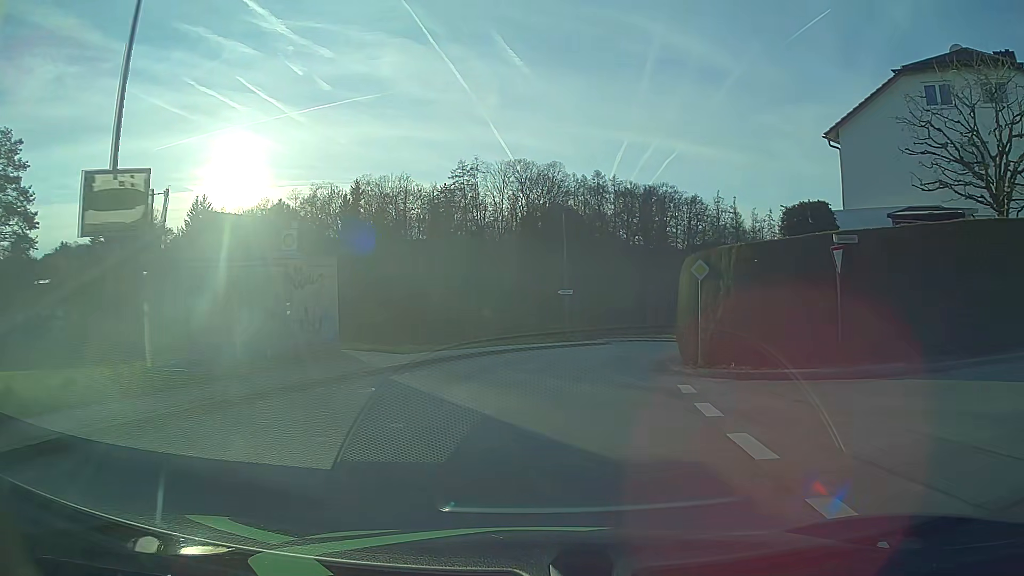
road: unclassified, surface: asphalt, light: Day
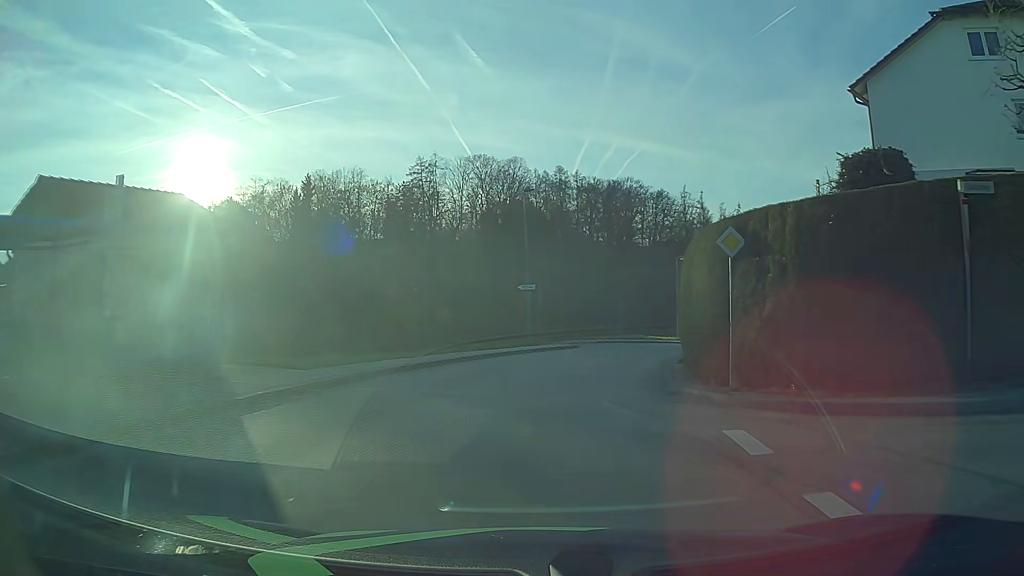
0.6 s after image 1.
(+0.1, +6.0) m; +3°
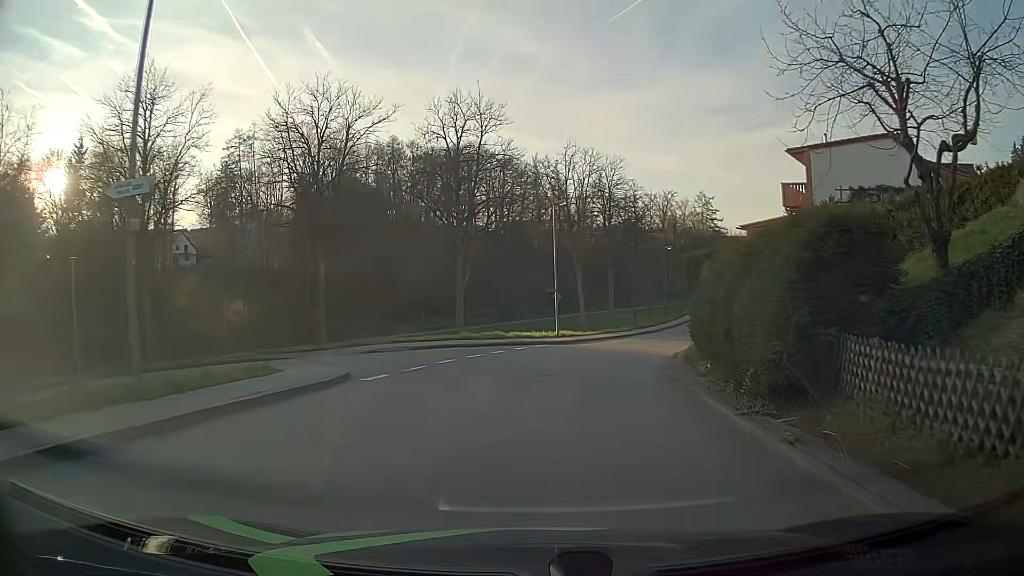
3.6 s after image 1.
(+2.7, +25.0) m; +13°
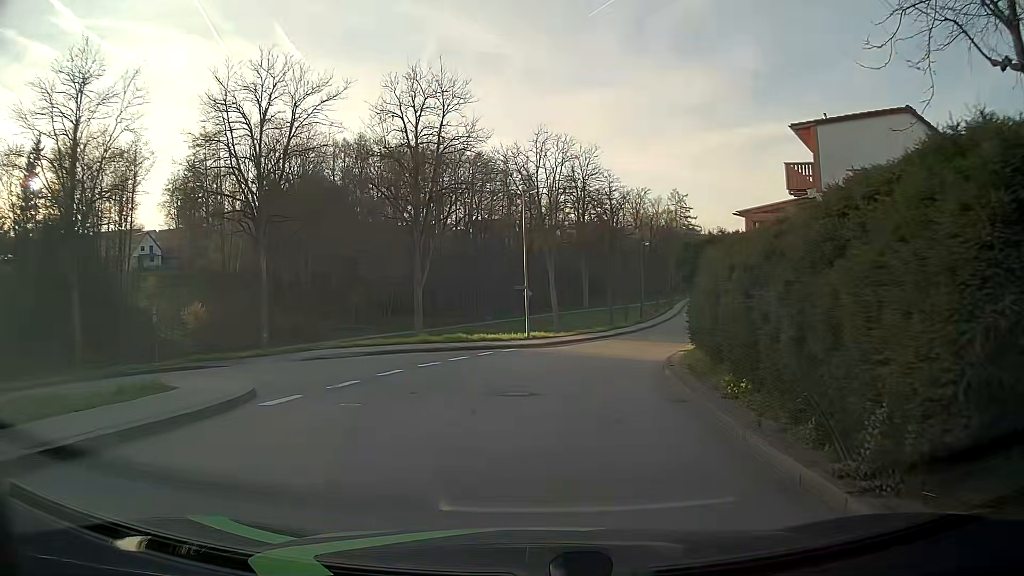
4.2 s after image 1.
(+0.1, +3.9) m; +3°
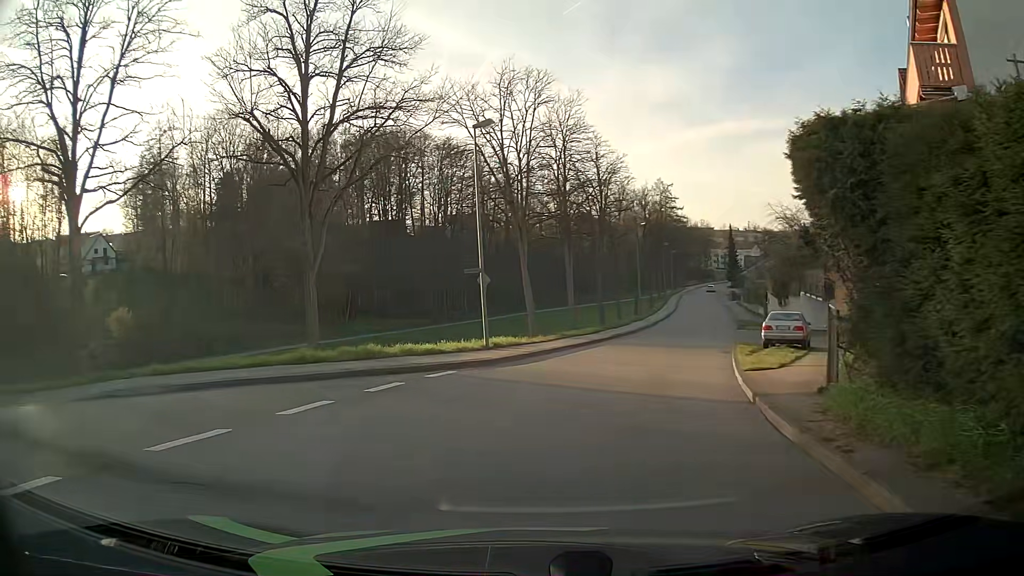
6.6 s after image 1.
(+0.6, +11.9) m; +2°
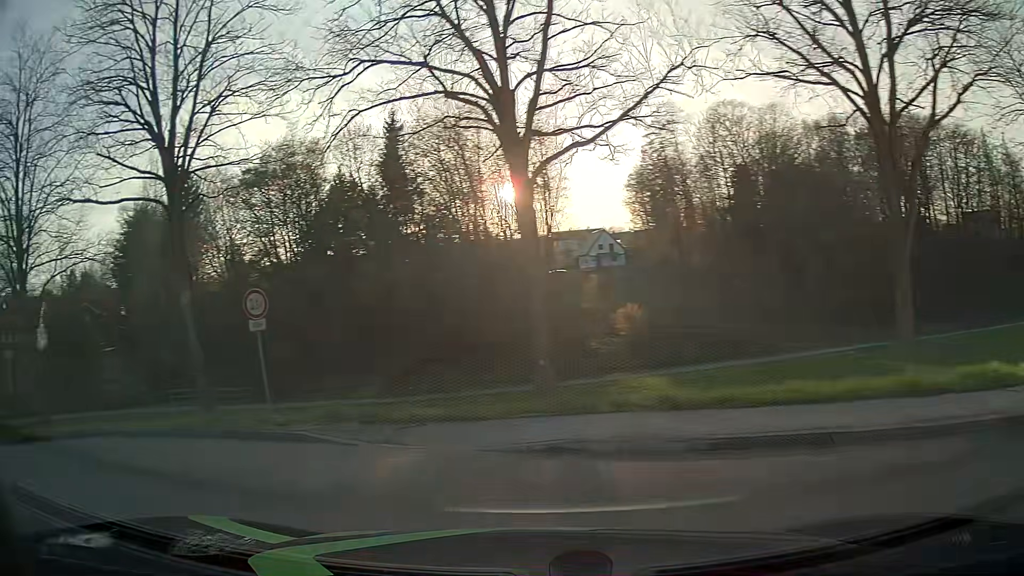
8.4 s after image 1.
(-2.6, +6.7) m; -48°
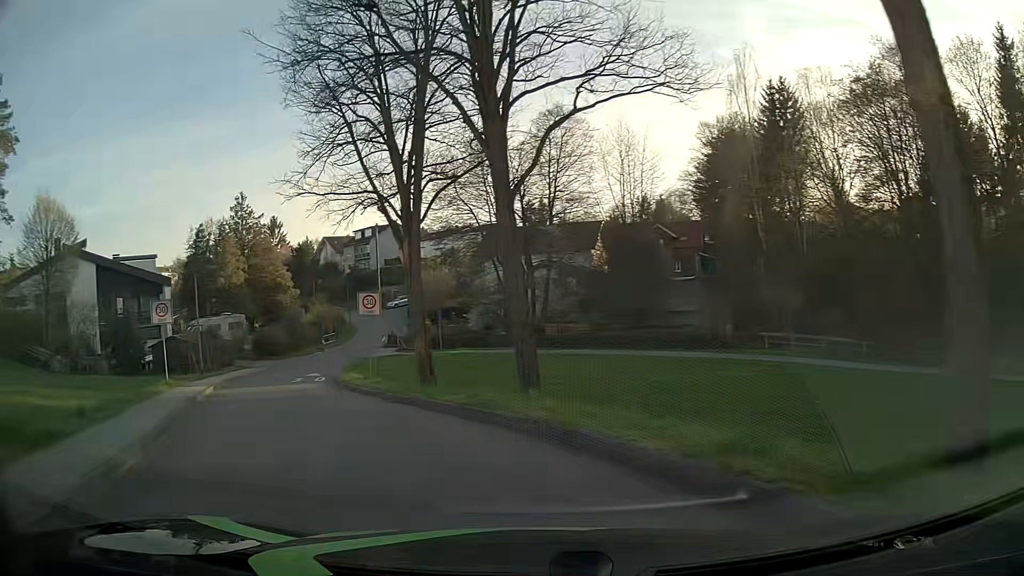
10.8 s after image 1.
(-5.8, +10.9) m; -49°
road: residential
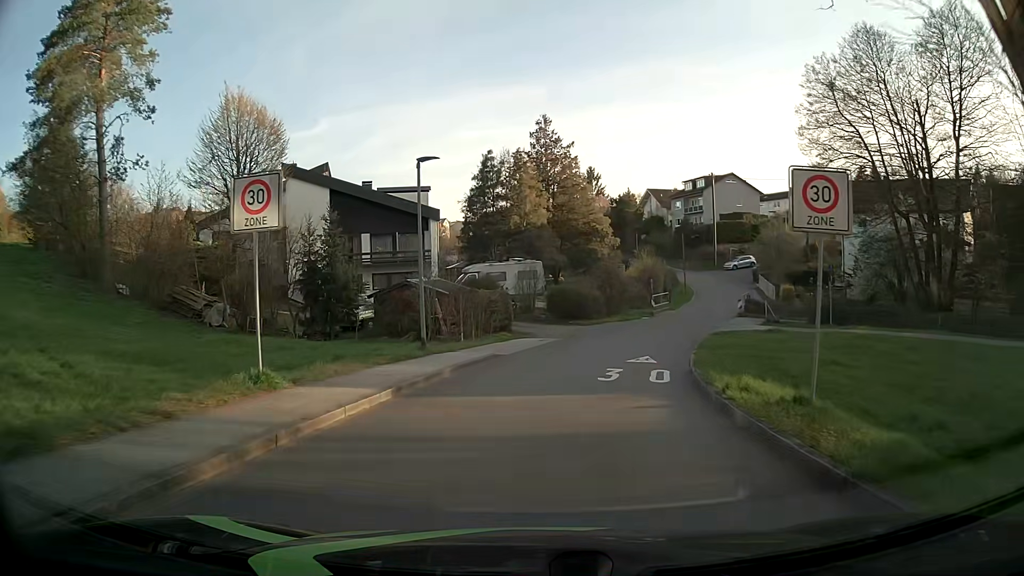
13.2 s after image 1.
(-4.7, +15.4) m; -27°
